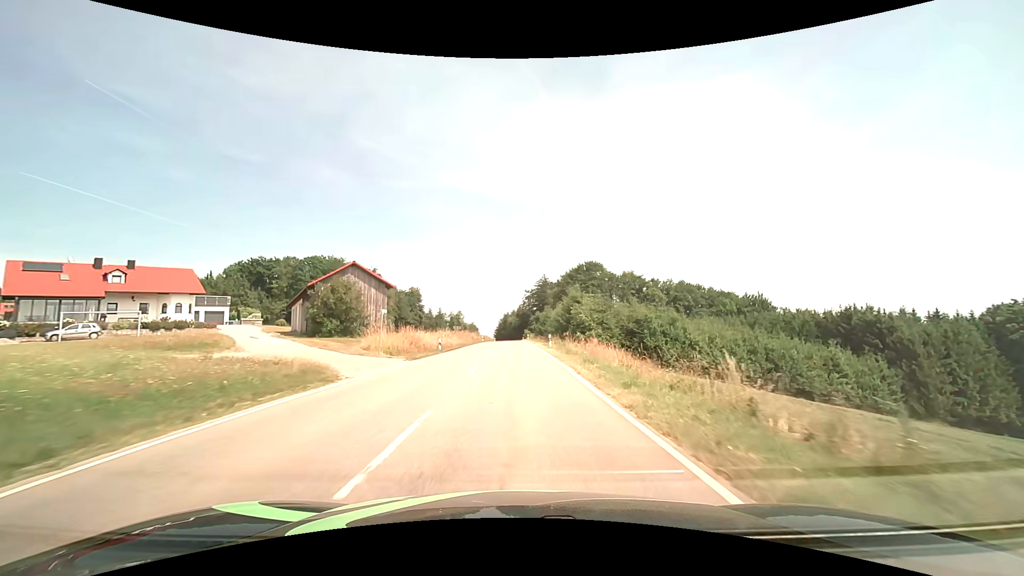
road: tertiary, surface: asphalt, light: Day
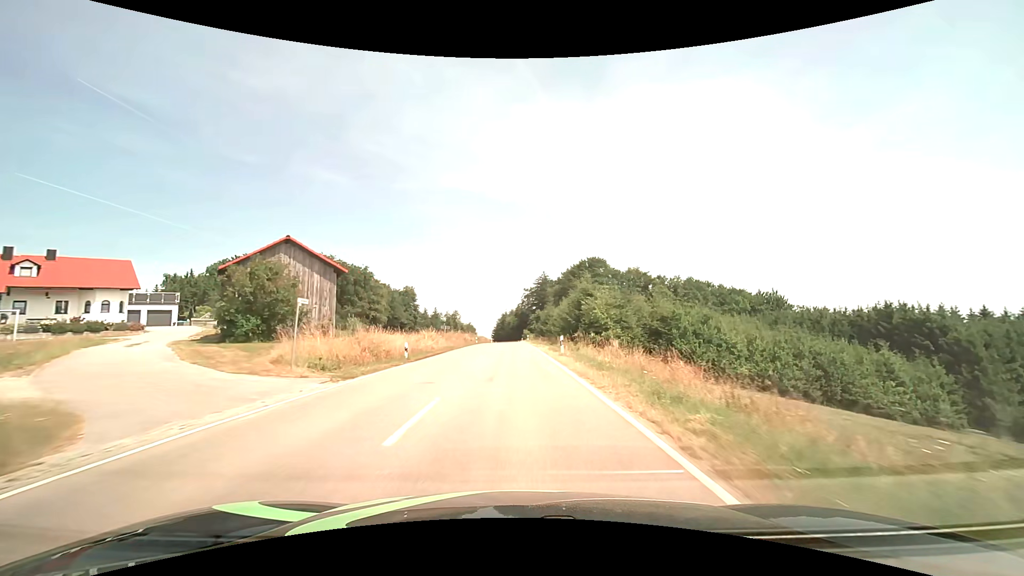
(0.0, +10.2) m; 0°
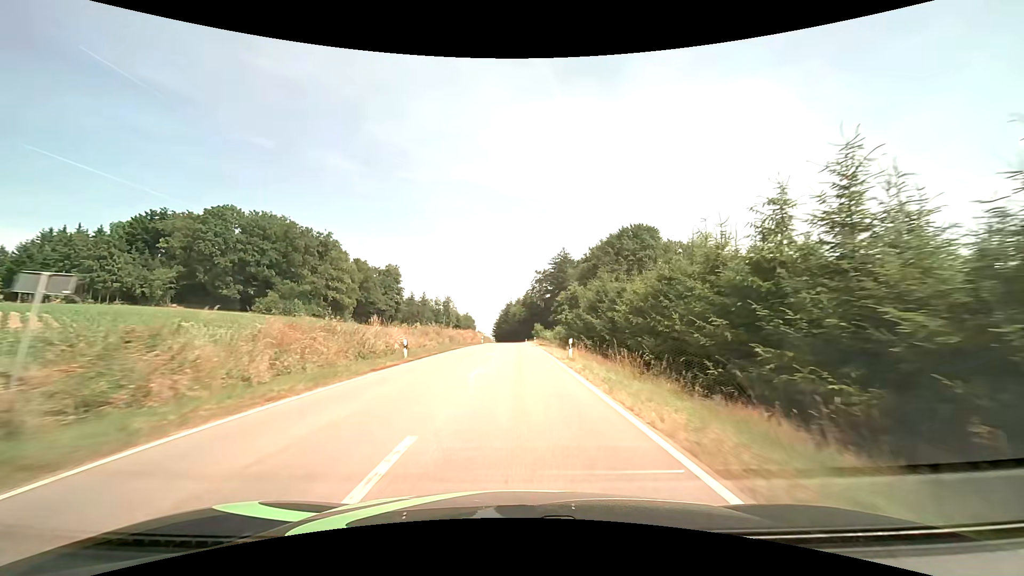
(-0.8, +51.8) m; -1°
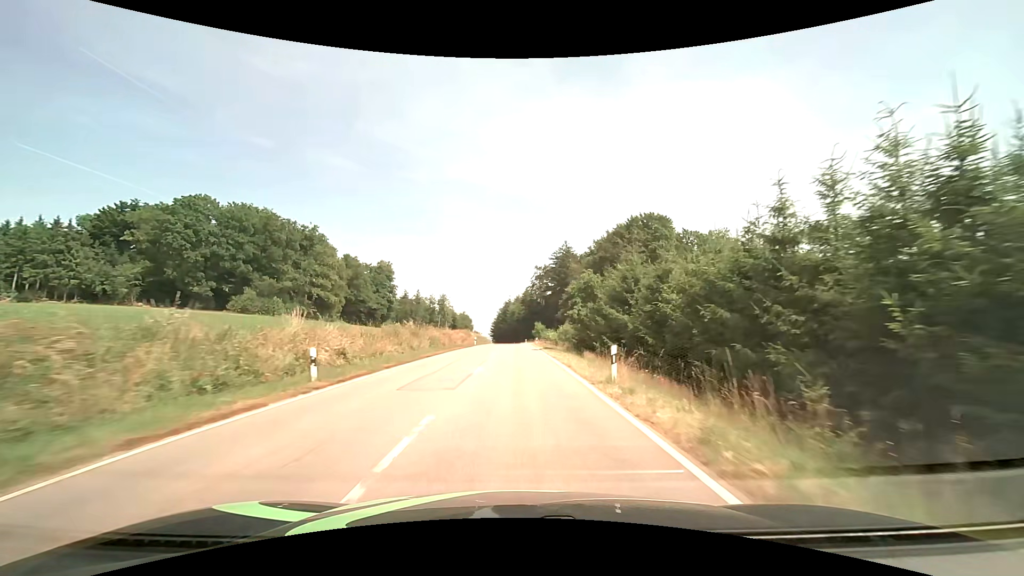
(0.0, +10.5) m; 0°
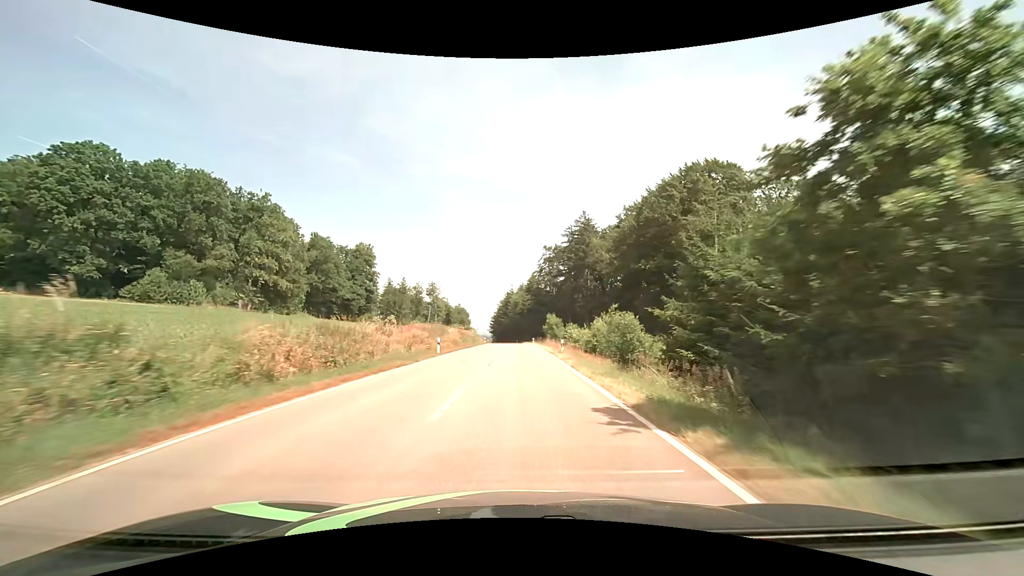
(-0.2, +31.8) m; -1°
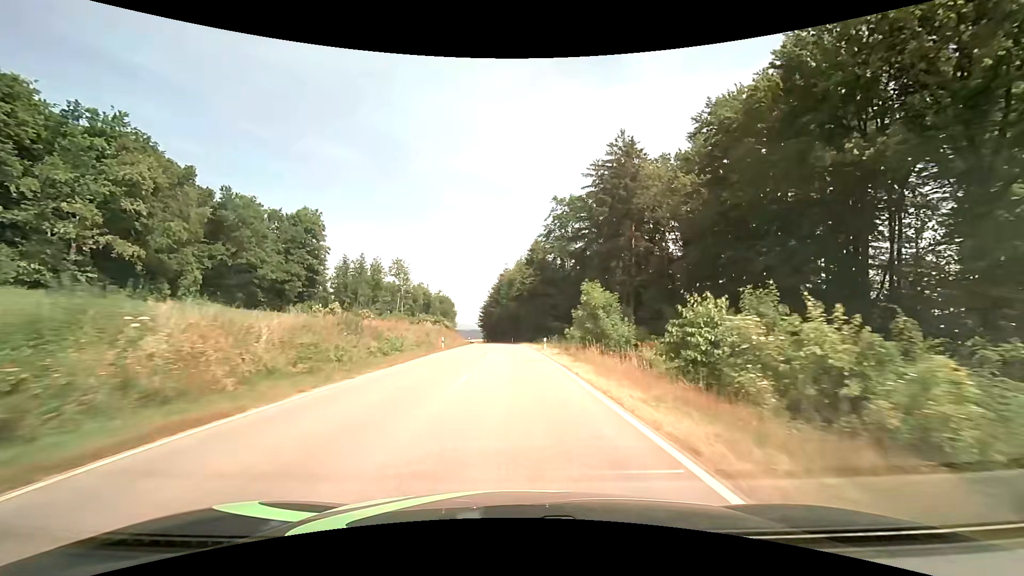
(+0.5, +43.2) m; +1°
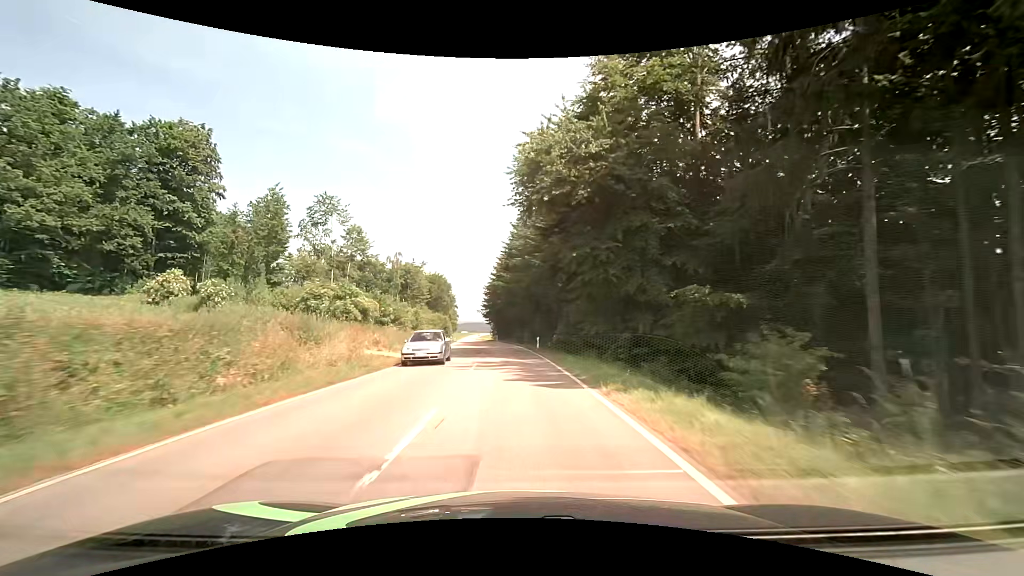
(-0.9, +54.4) m; -2°
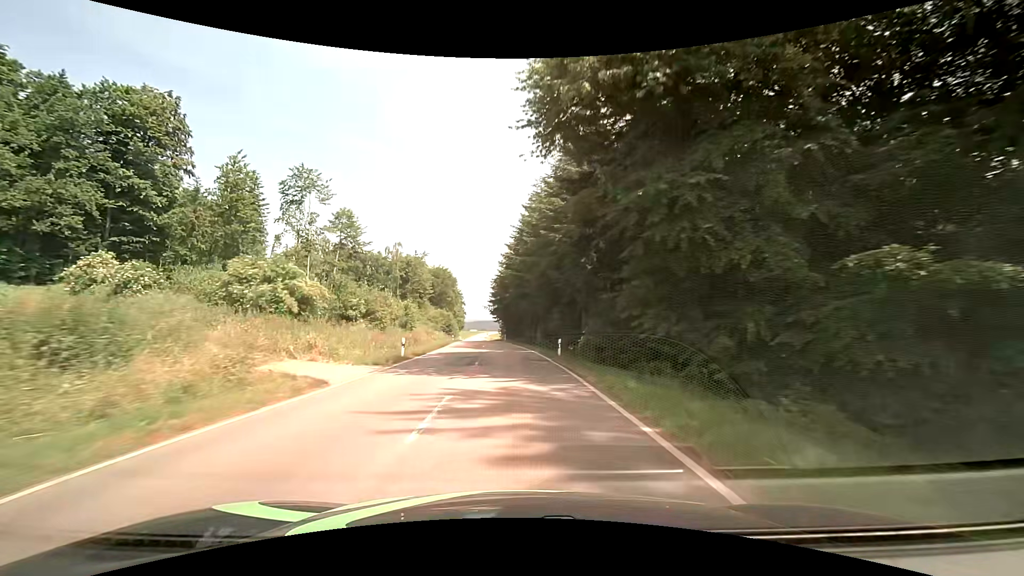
(-0.1, +10.8) m; -1°
(0, +10) (0, +20) (-1, +30) (-1, +40) (-2, +50) (-3, +60) (-3, +70) (-4, +80) (-5, +90) (-6, +100) m
